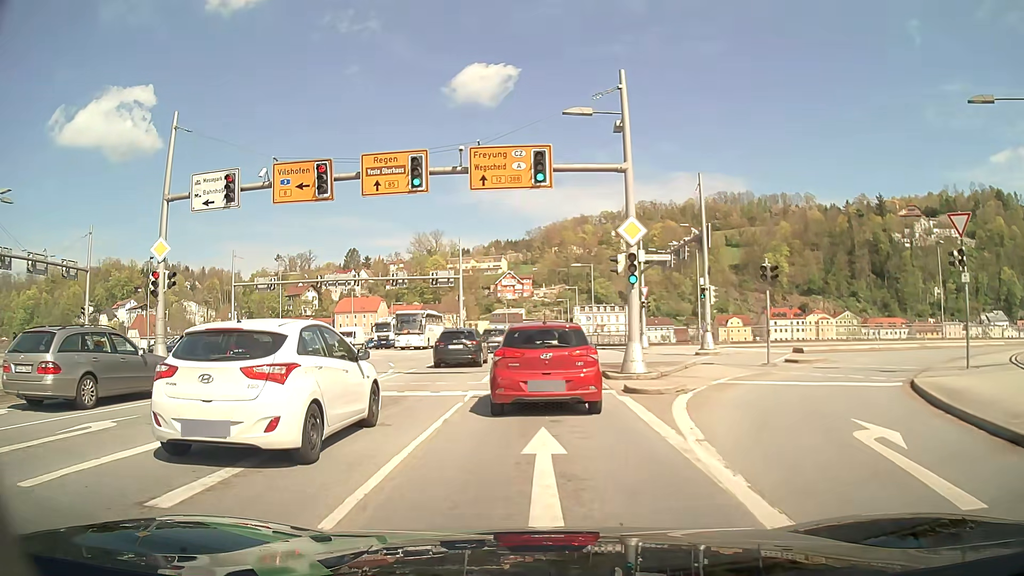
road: primary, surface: asphalt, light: Day
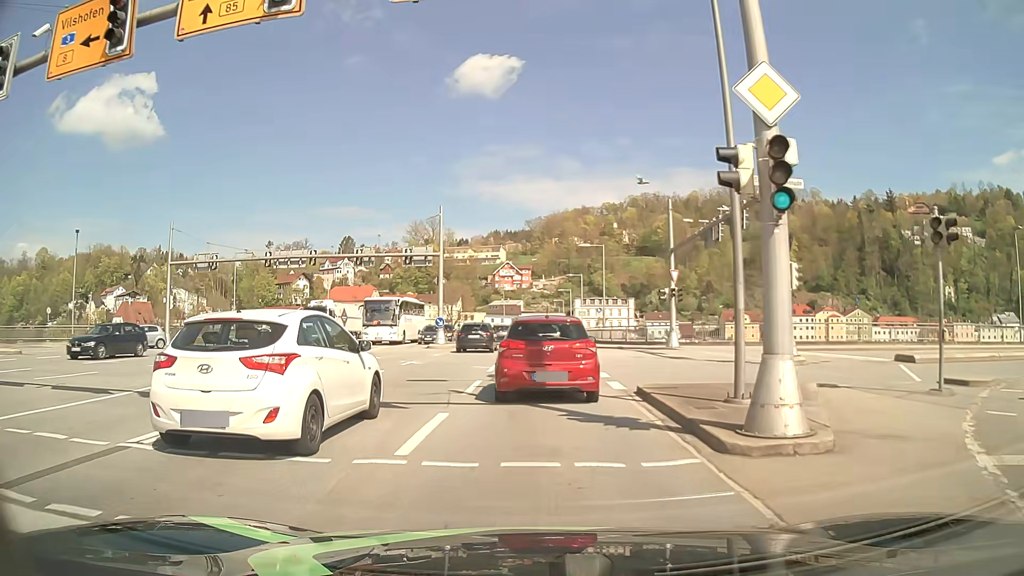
(0.0, +10.8) m; +1°
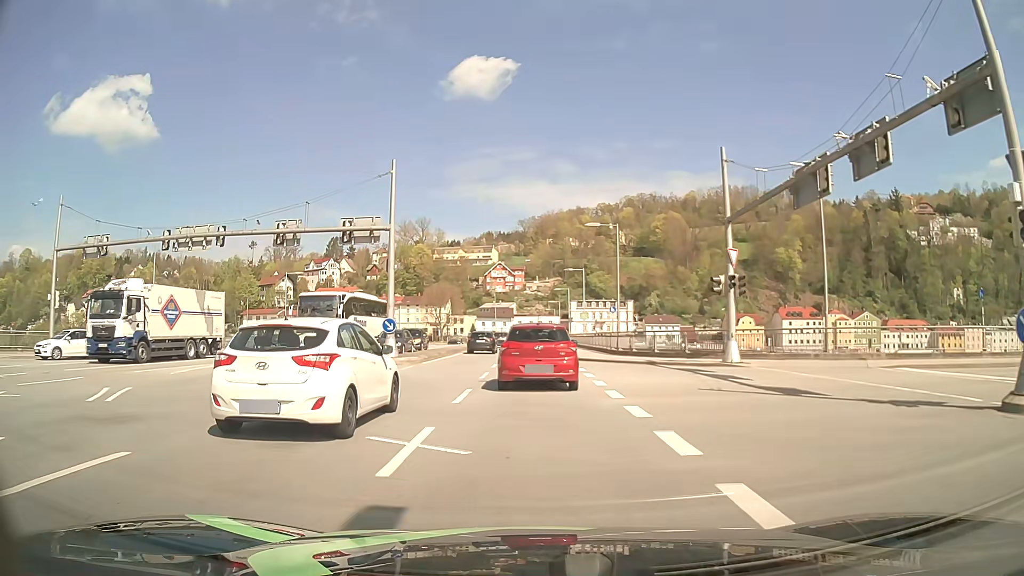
(0.0, +12.9) m; 0°
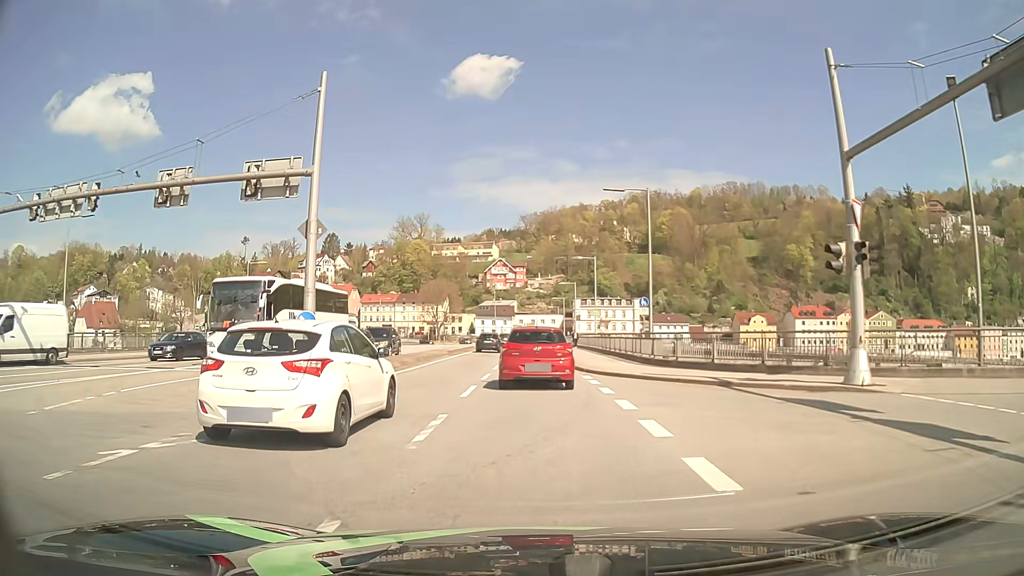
(+0.1, +10.6) m; 0°
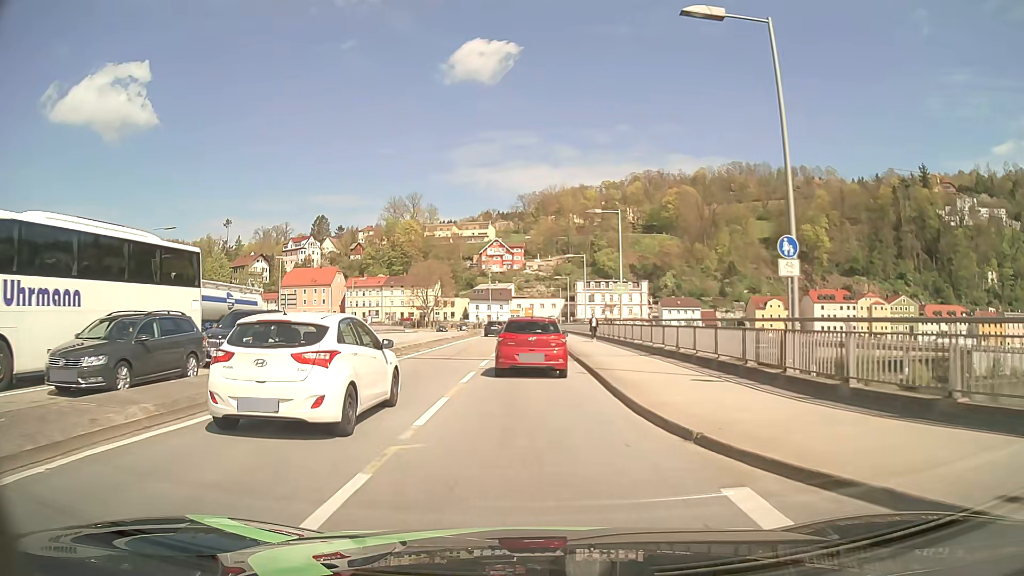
(0.0, +16.7) m; 0°
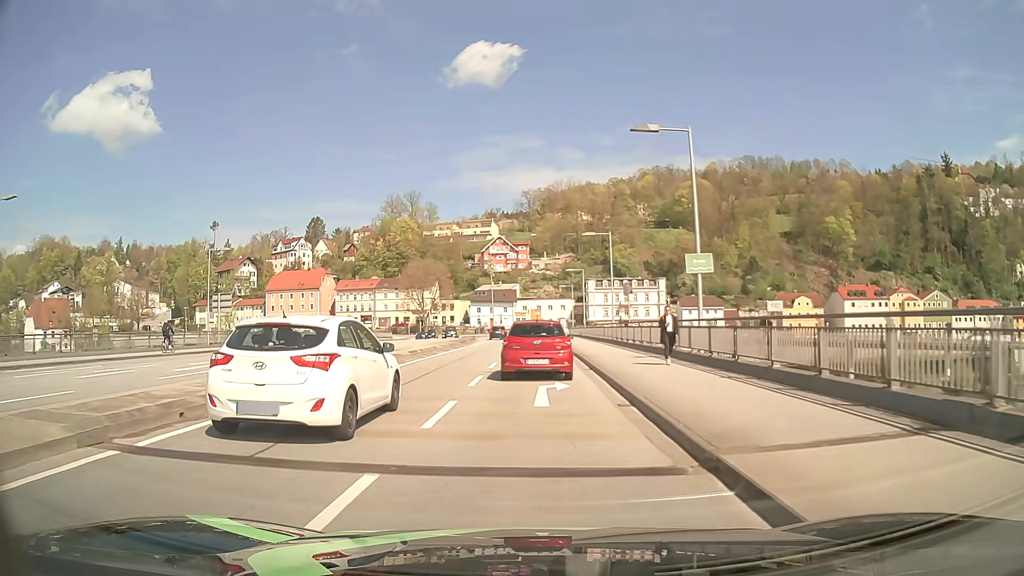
(-0.1, +17.4) m; -1°
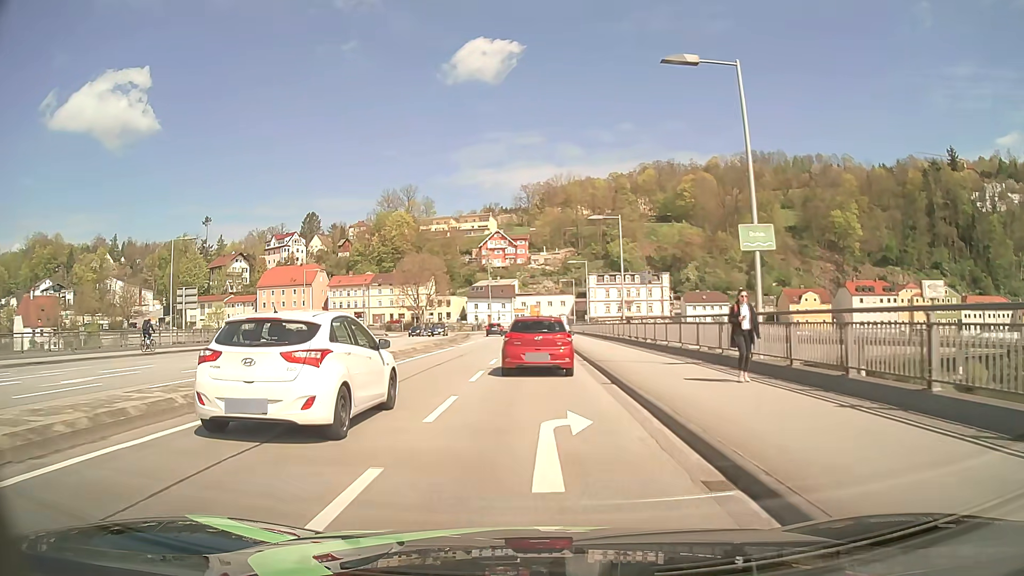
(0.0, +5.9) m; 0°
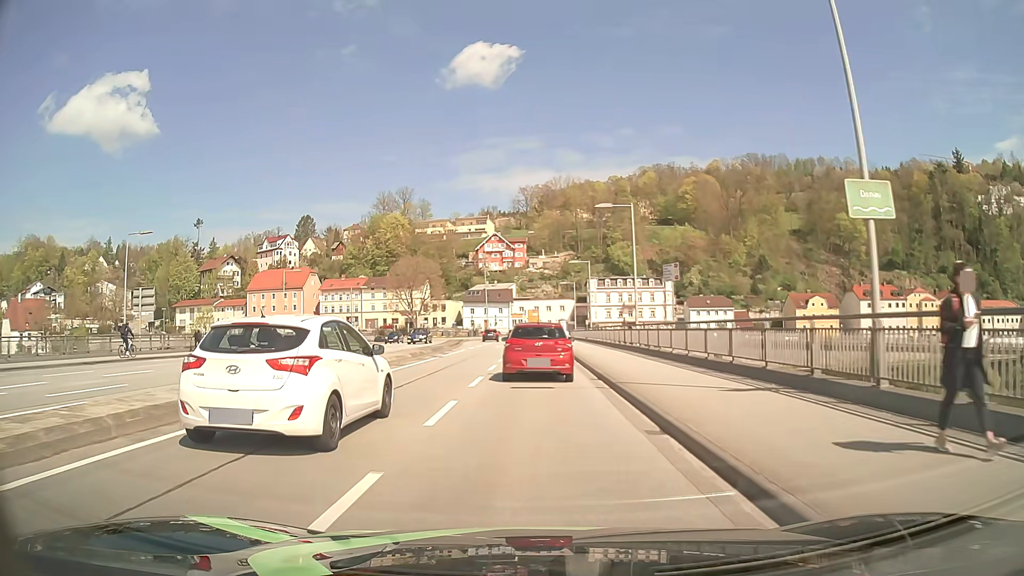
(0.0, +5.9) m; 0°
(0, +10) (0, +20) (0, +30) (0, +40) (0, +50) (0, +60) (0, +70) (0, +80) (0, +90) (0, +100) m
